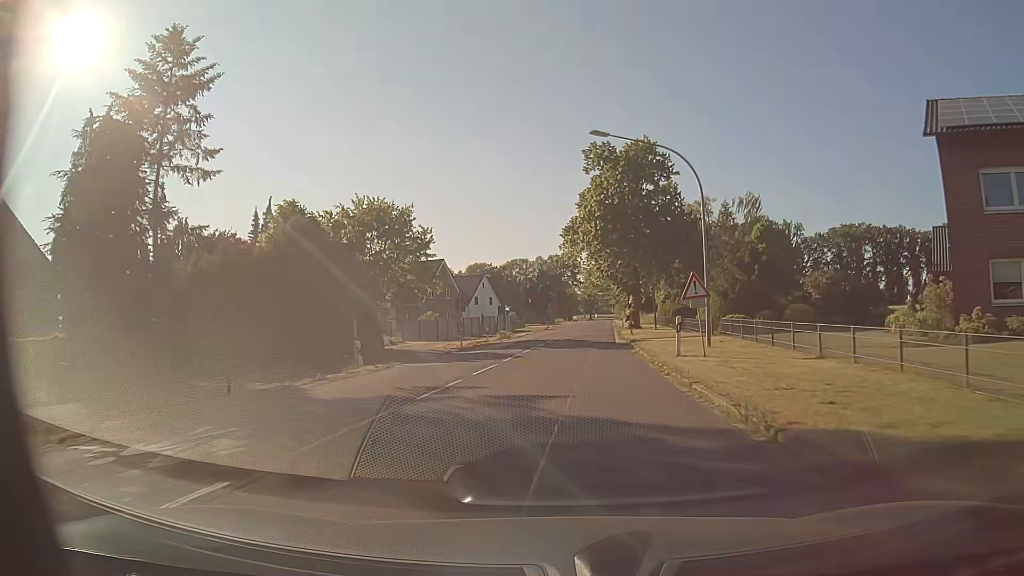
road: secondary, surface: asphalt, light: Day
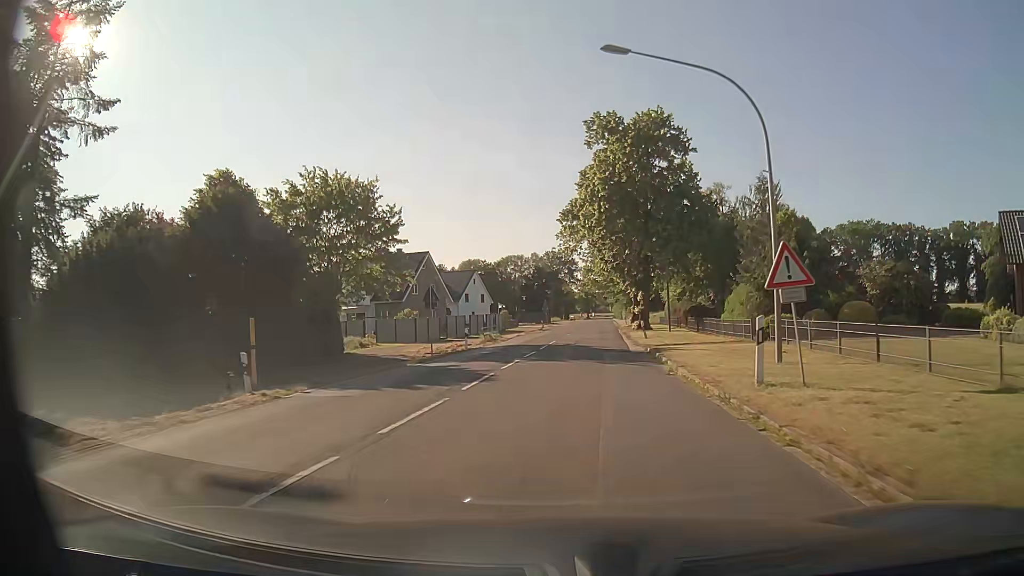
(0.0, +7.9) m; 0°
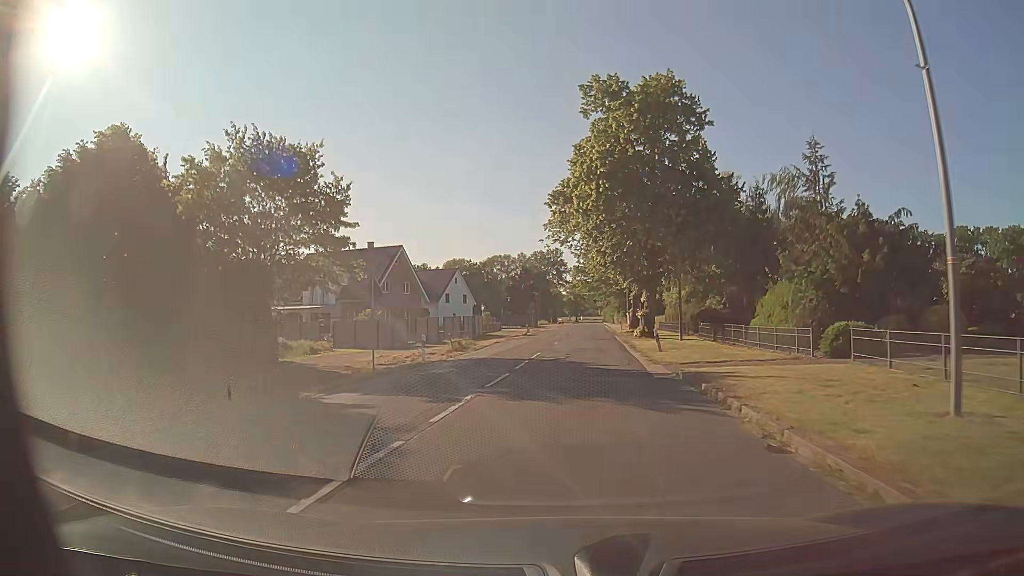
(+0.1, +7.9) m; +1°
